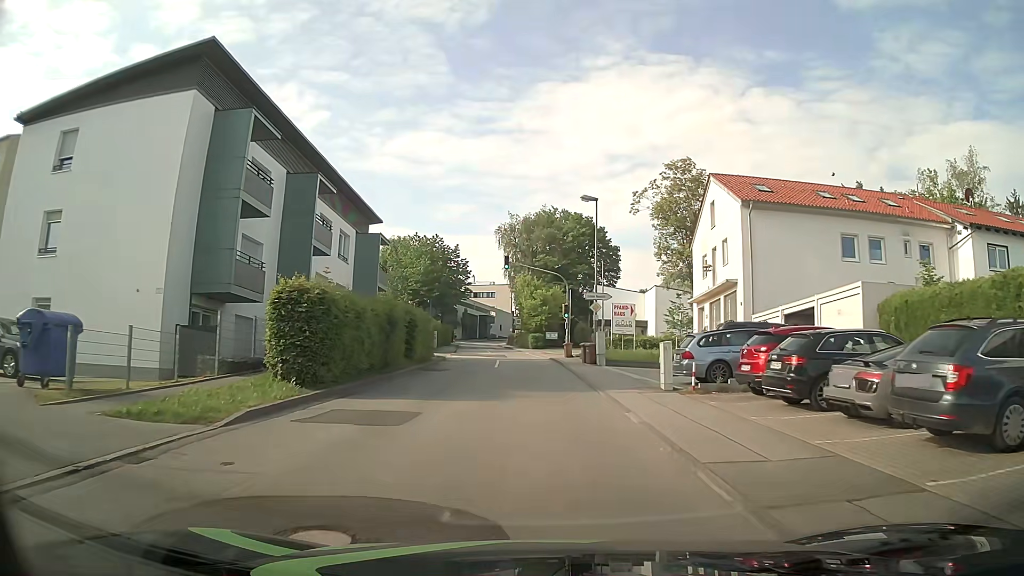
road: unclassified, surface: asphalt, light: Day
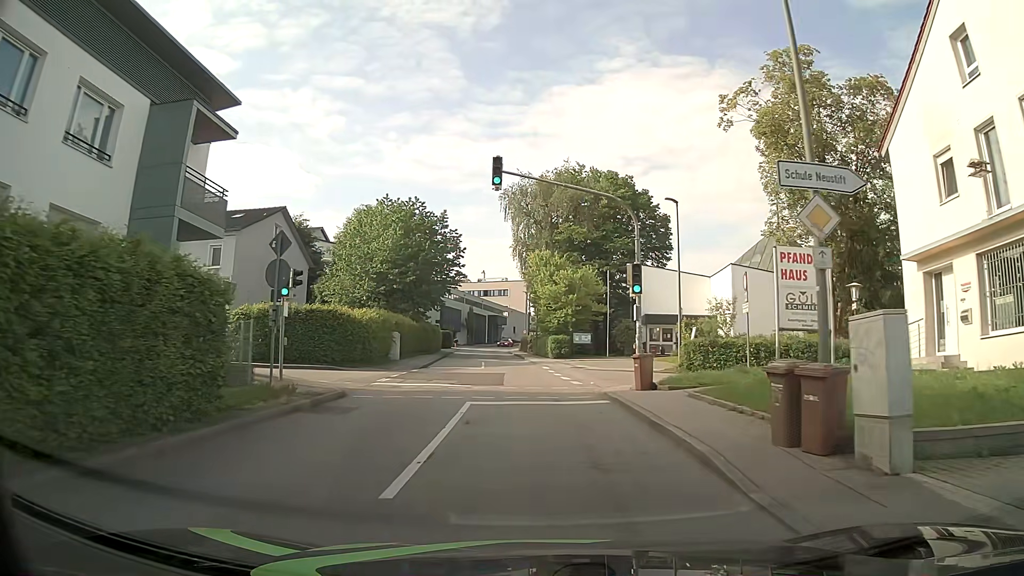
(-0.3, +23.9) m; -1°
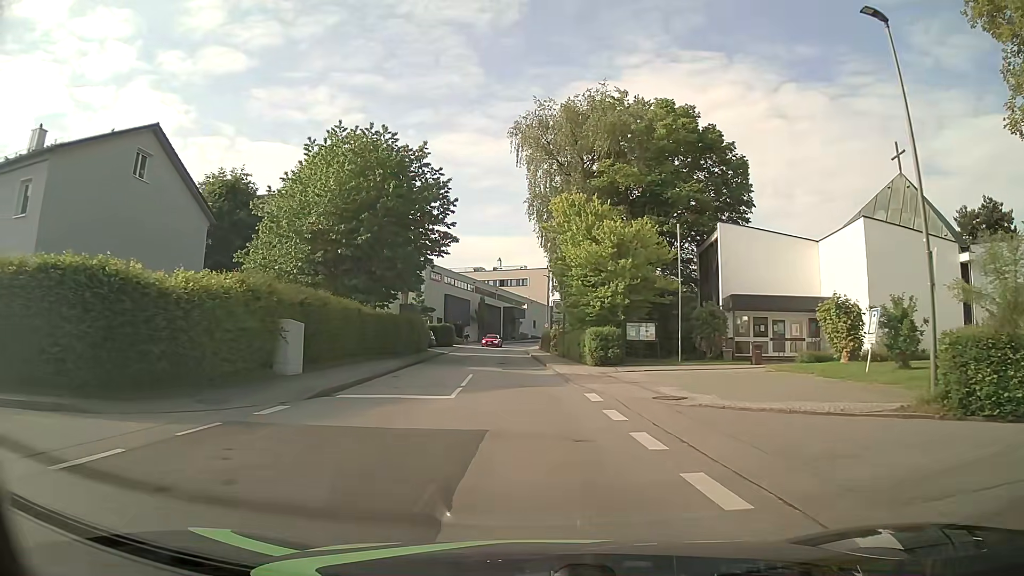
(-0.3, +19.3) m; -2°
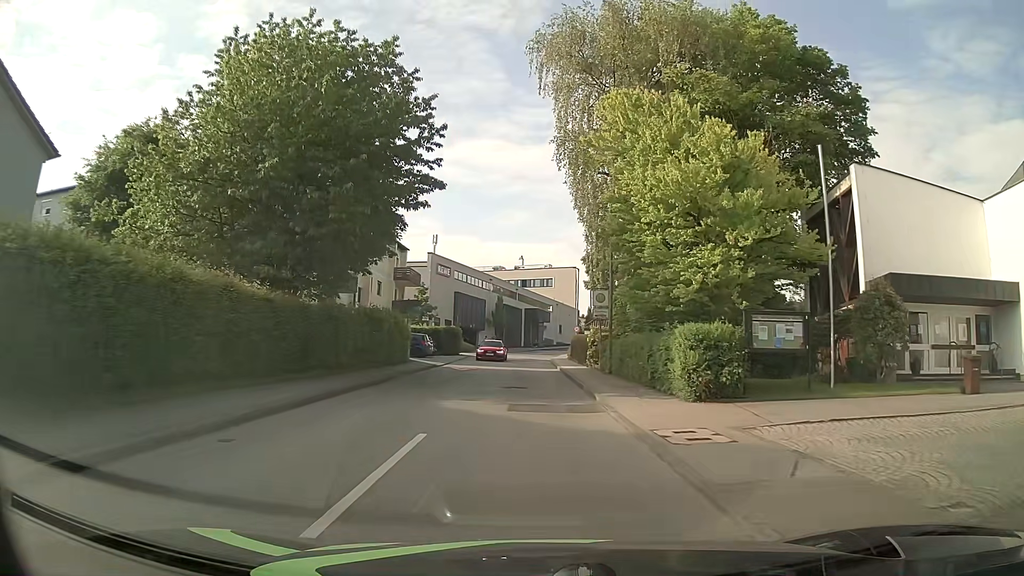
(-0.2, +14.5) m; -2°
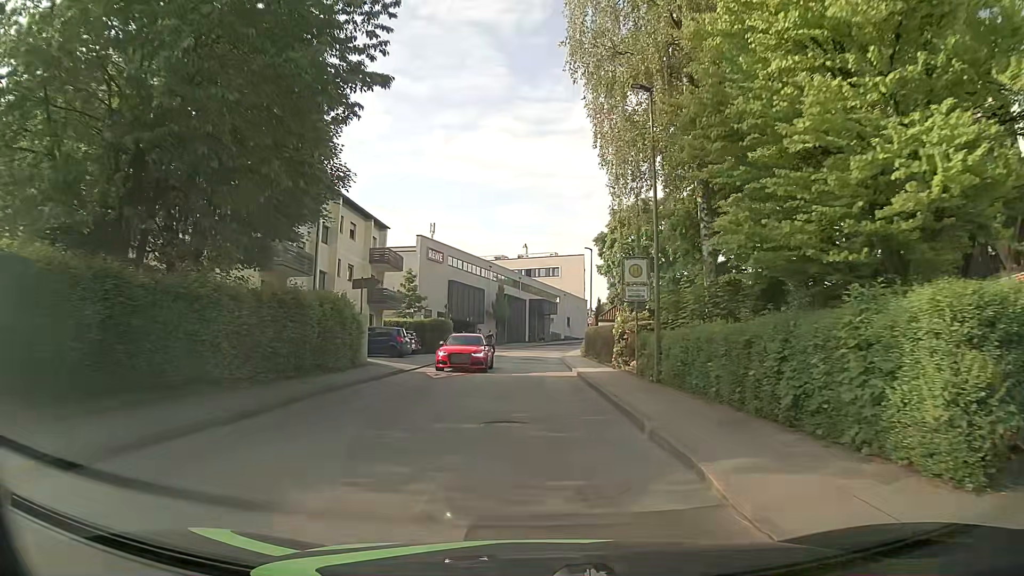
(+0.1, +9.7) m; +1°
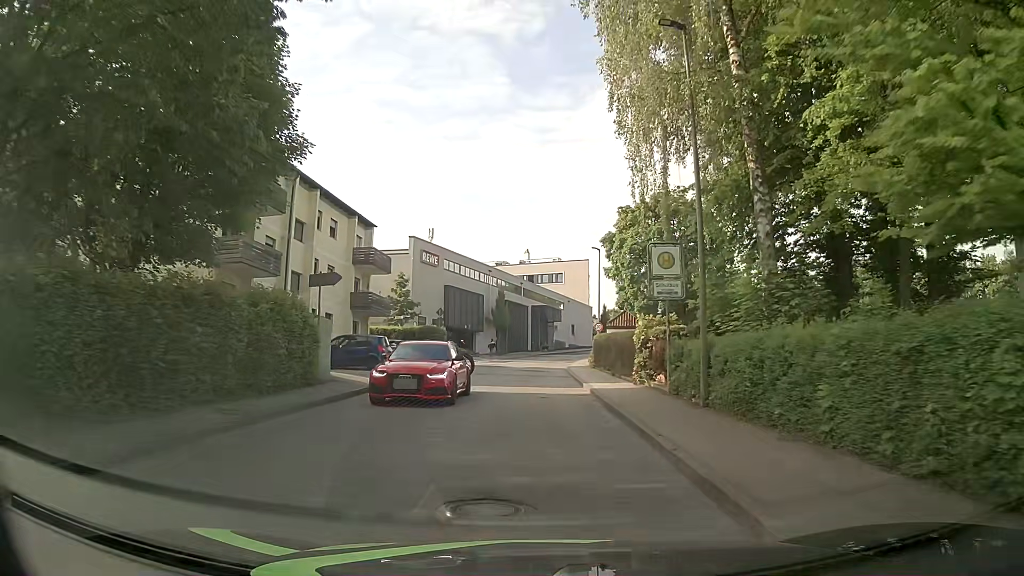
(0.0, +4.8) m; -1°
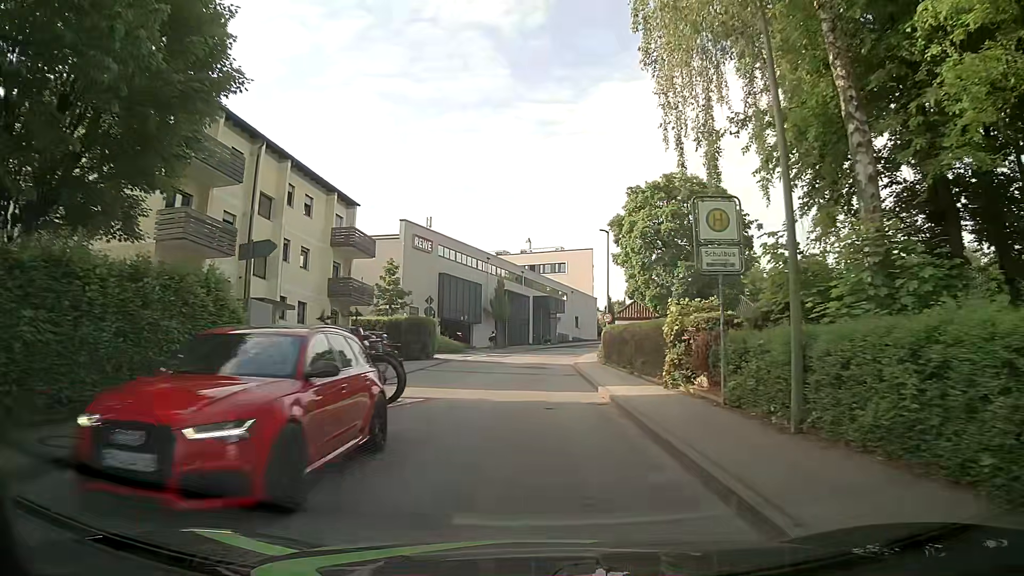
(0.0, +4.8) m; -1°
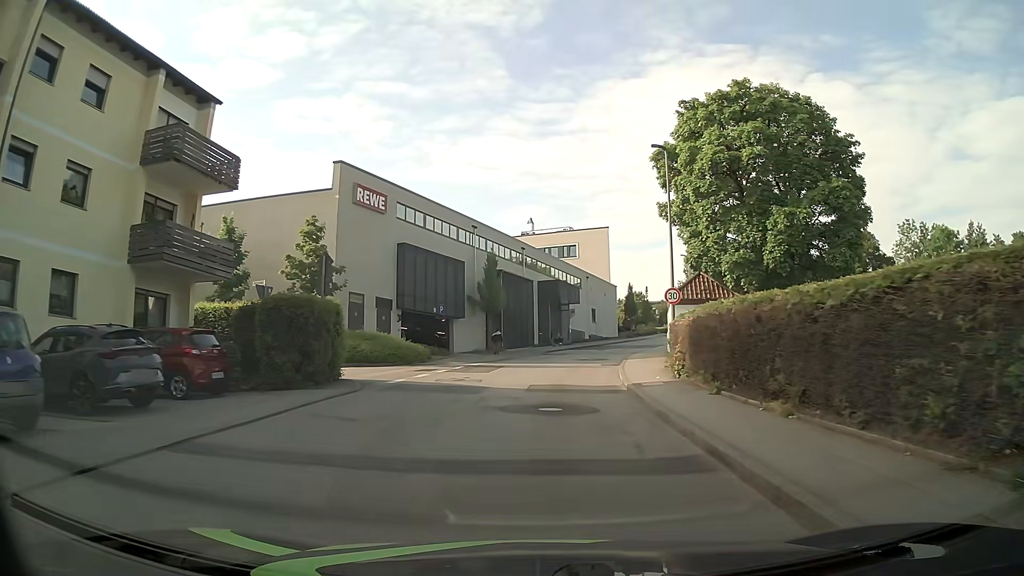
(+0.2, +19.3) m; 0°
